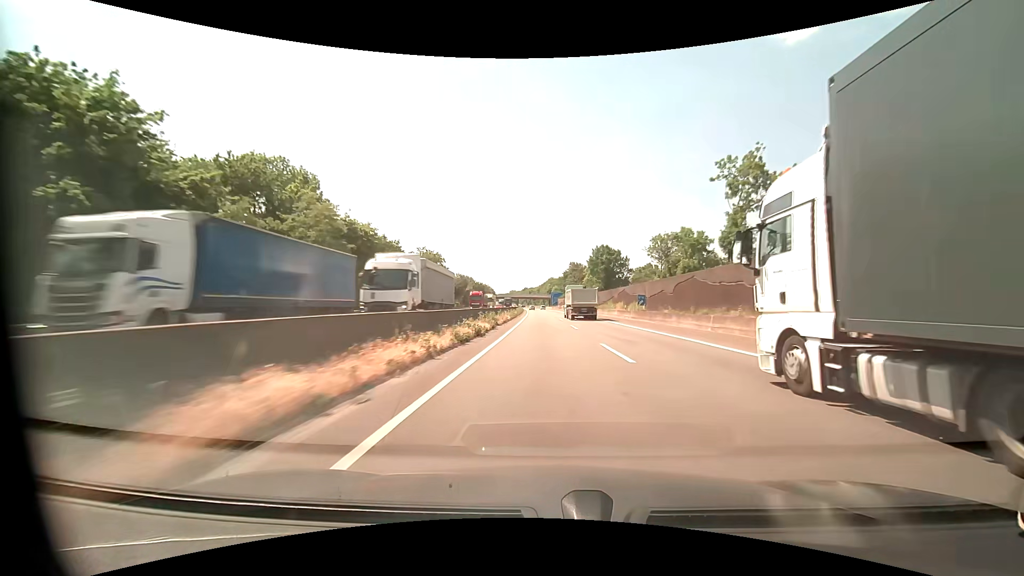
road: motorway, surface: asphalt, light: Day
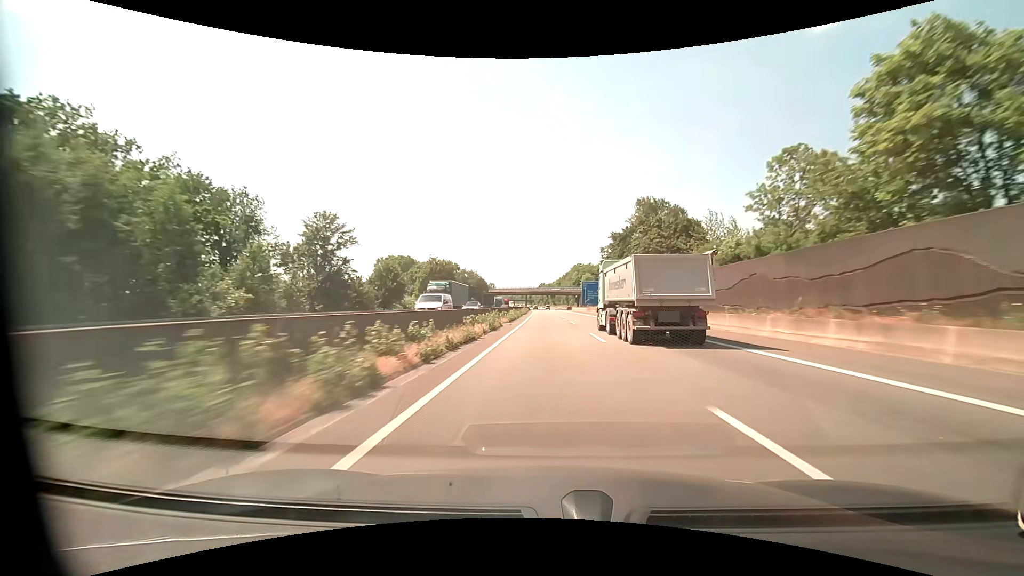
(-1.7, +101.7) m; -2°
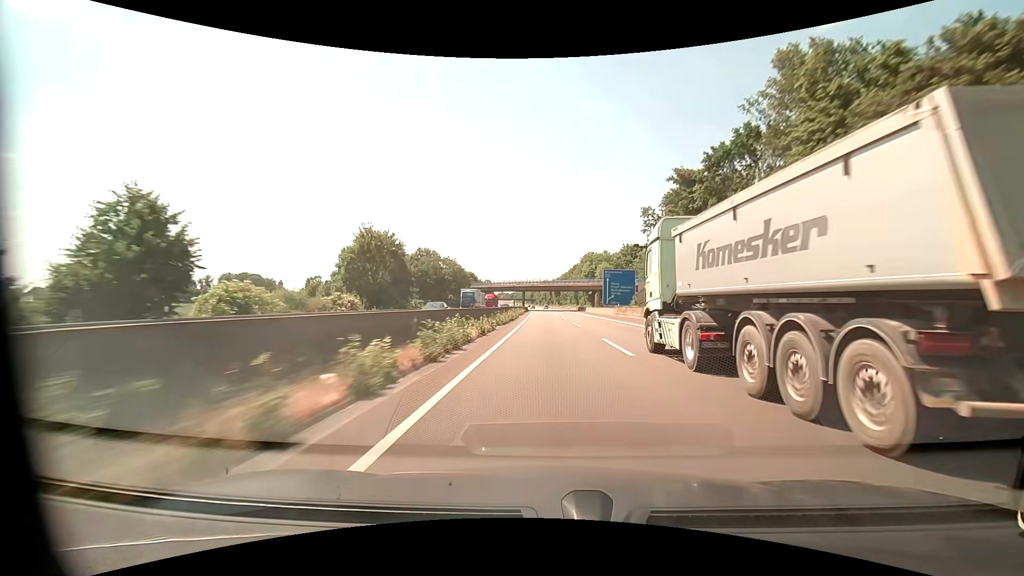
(-0.2, +41.0) m; 0°
(0, +10) (0, +20) (0, +30) (0, +40) (0, +50) (0, +60) (0, +70) (-1, +80) (-1, +90) (-1, +100) m
